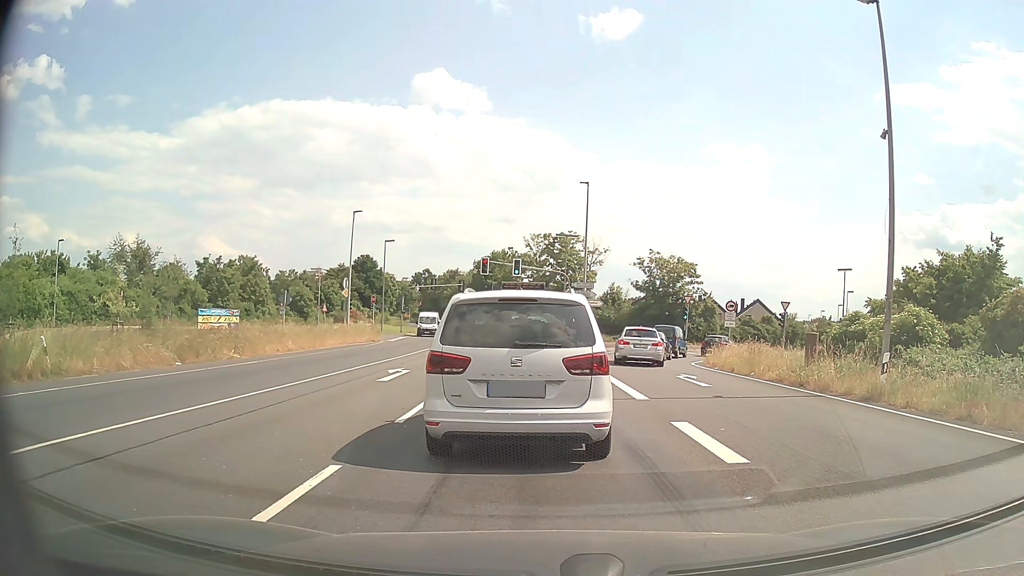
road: primary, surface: asphalt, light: Day
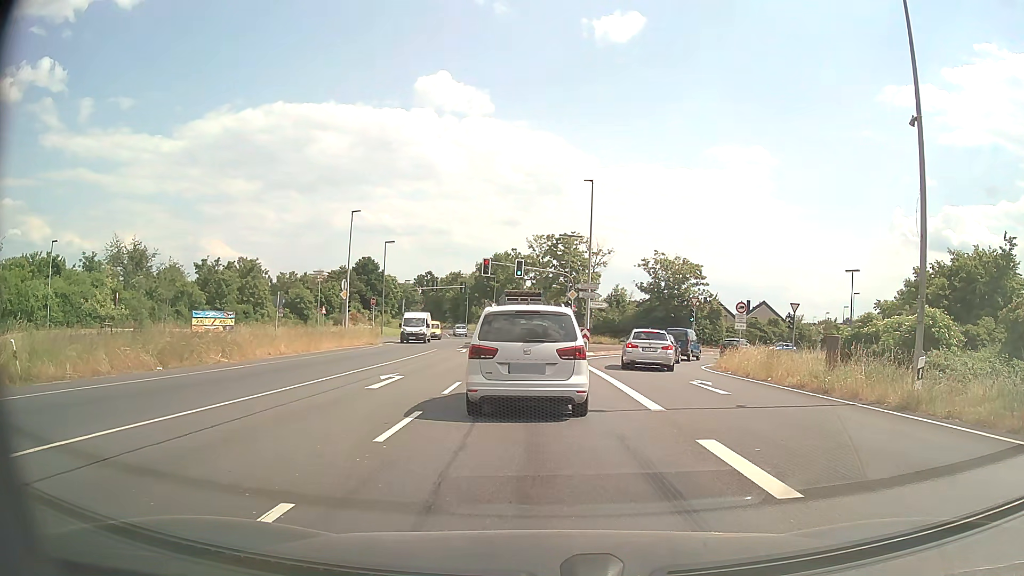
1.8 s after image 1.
(0.0, +1.5) m; -1°
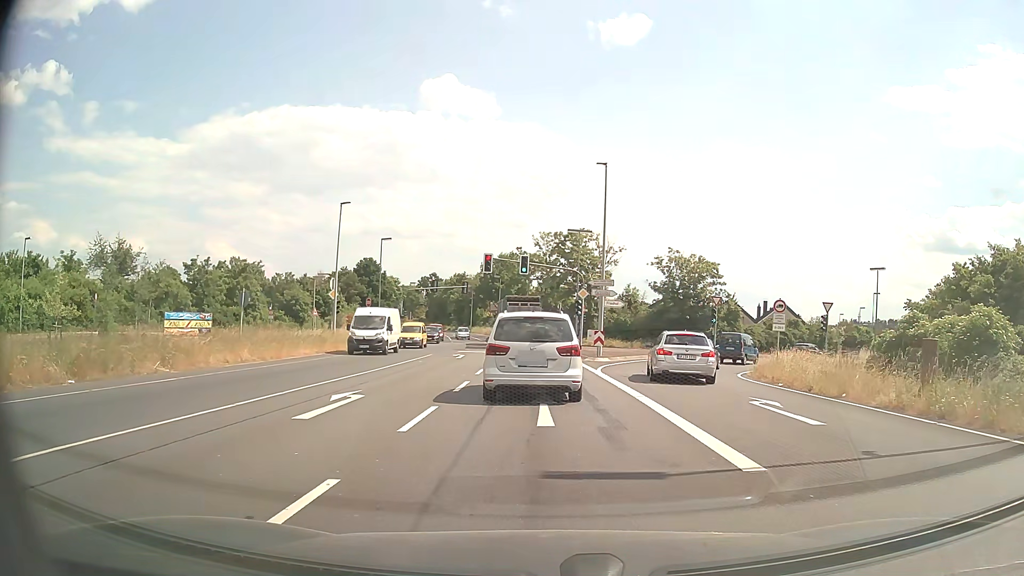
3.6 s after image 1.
(0.0, +5.1) m; 0°
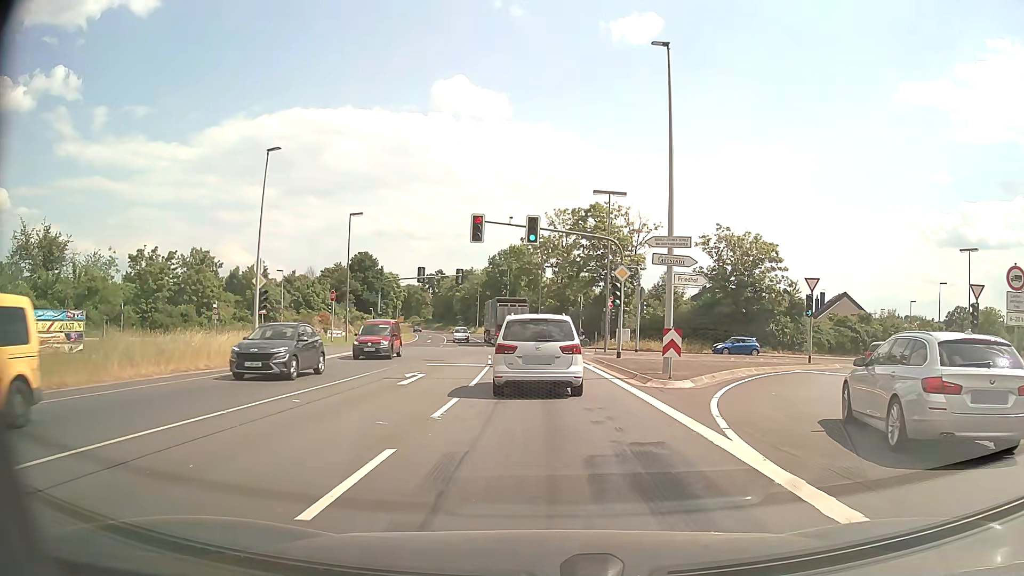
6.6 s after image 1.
(0.0, +16.5) m; -1°
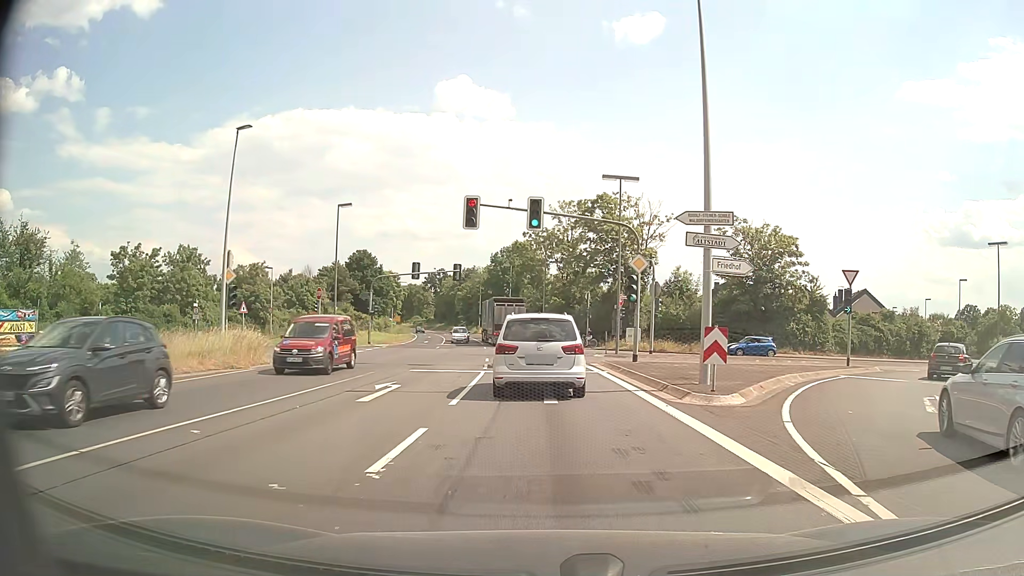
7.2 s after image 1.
(0.0, +4.3) m; -1°
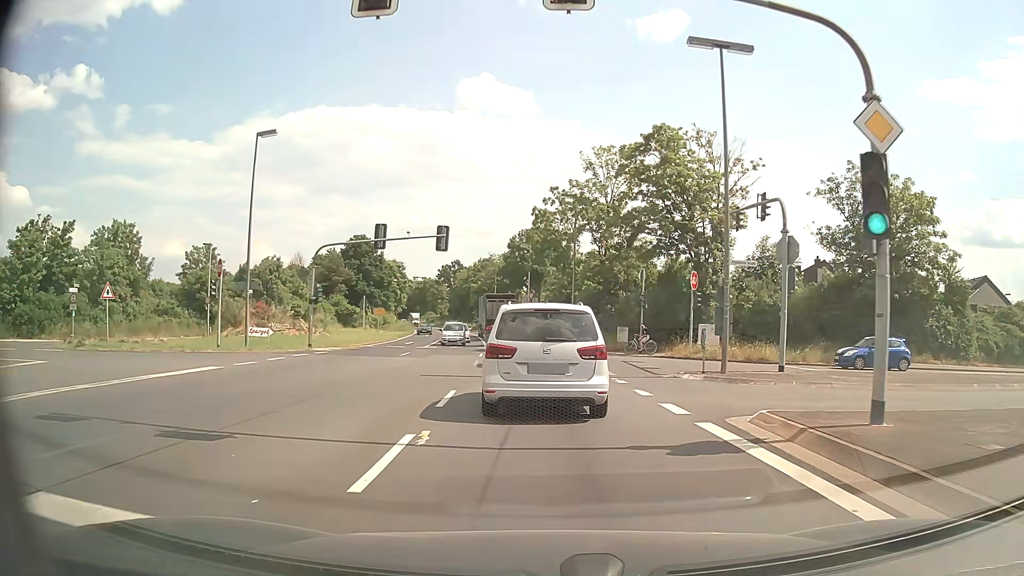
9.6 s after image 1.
(-0.3, +18.9) m; -2°
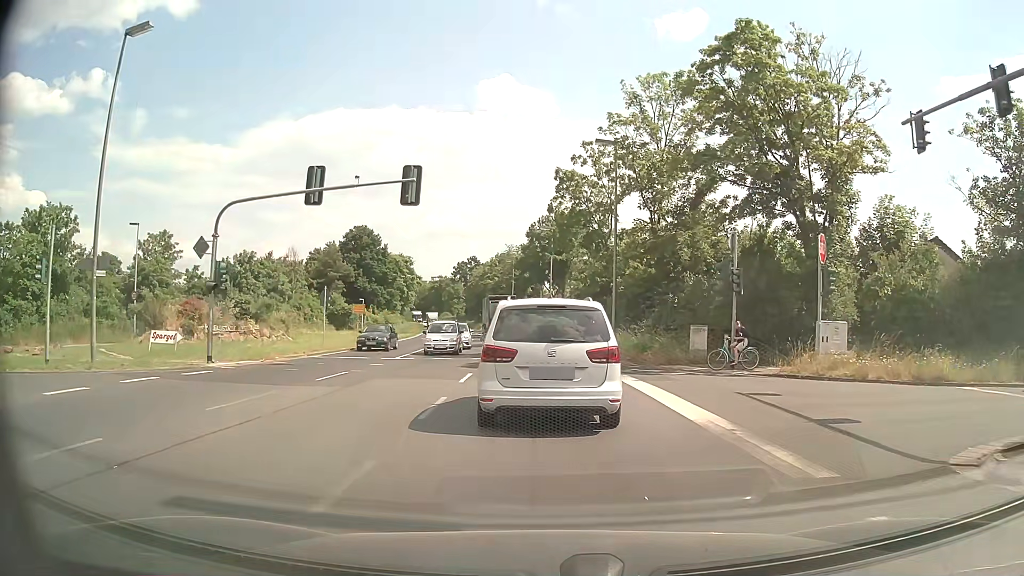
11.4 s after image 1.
(-0.2, +13.7) m; -2°
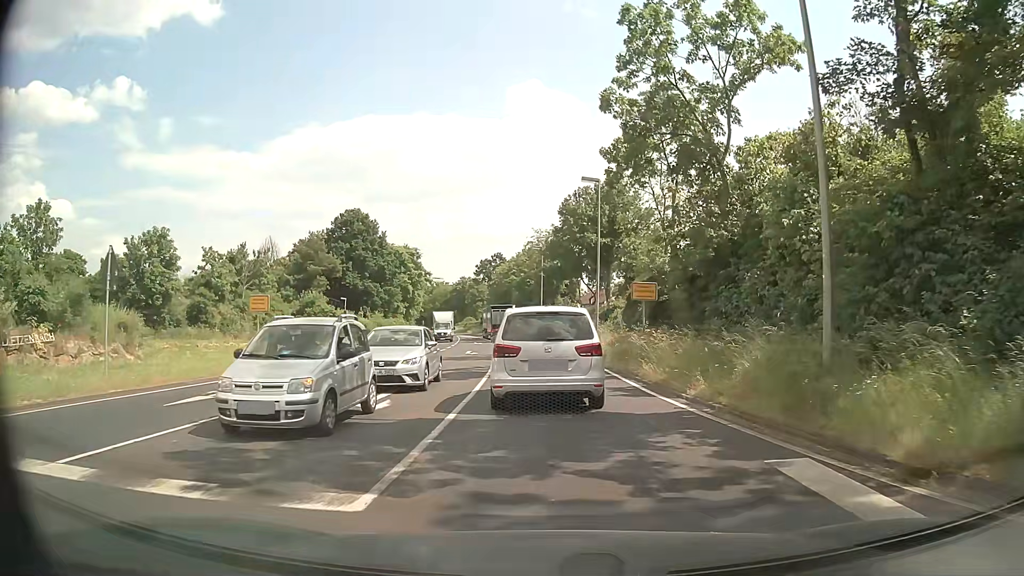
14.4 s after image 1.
(-0.6, +21.9) m; -3°
